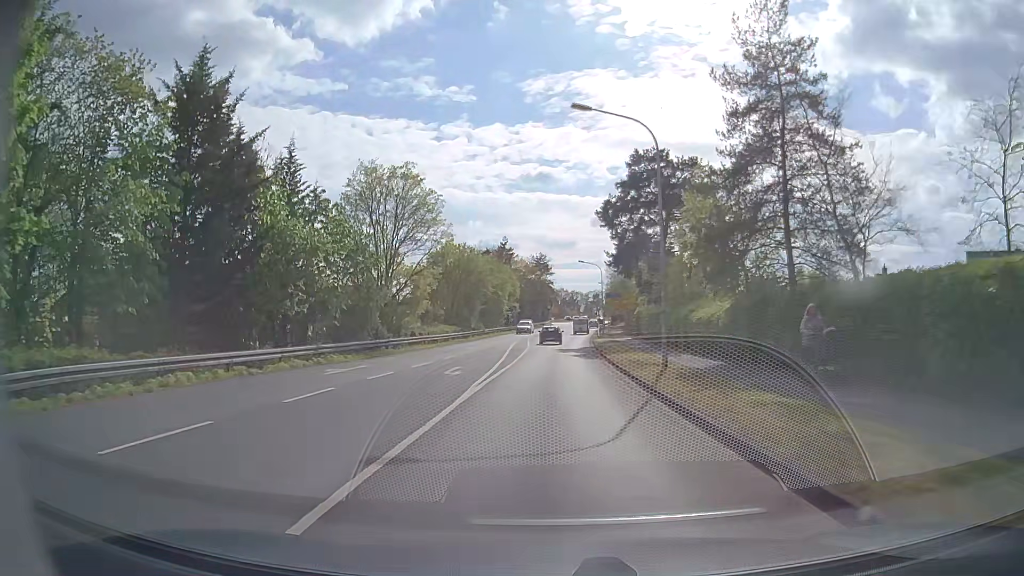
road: unclassified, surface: asphalt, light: Day
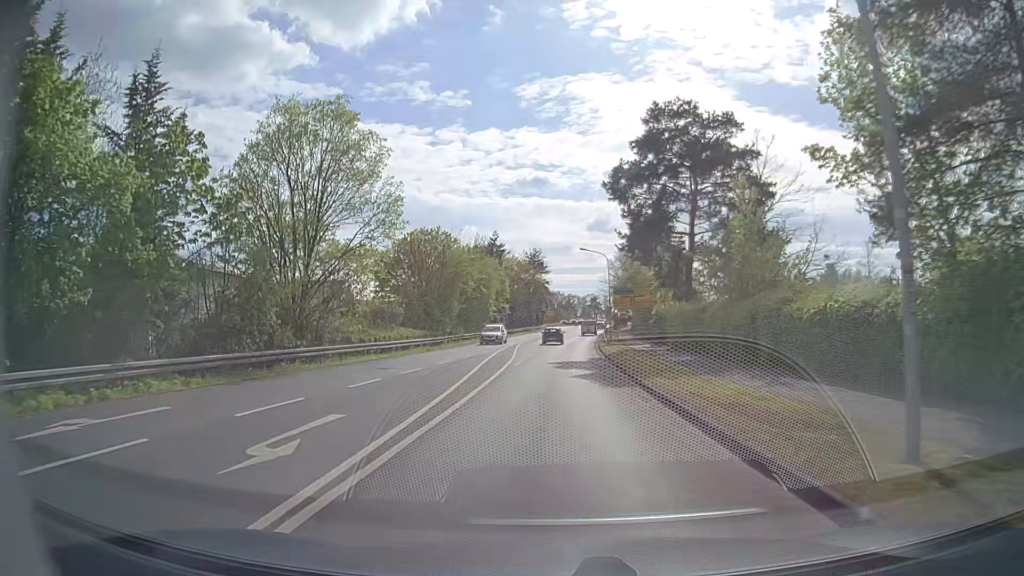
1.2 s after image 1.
(0.0, +13.8) m; +1°
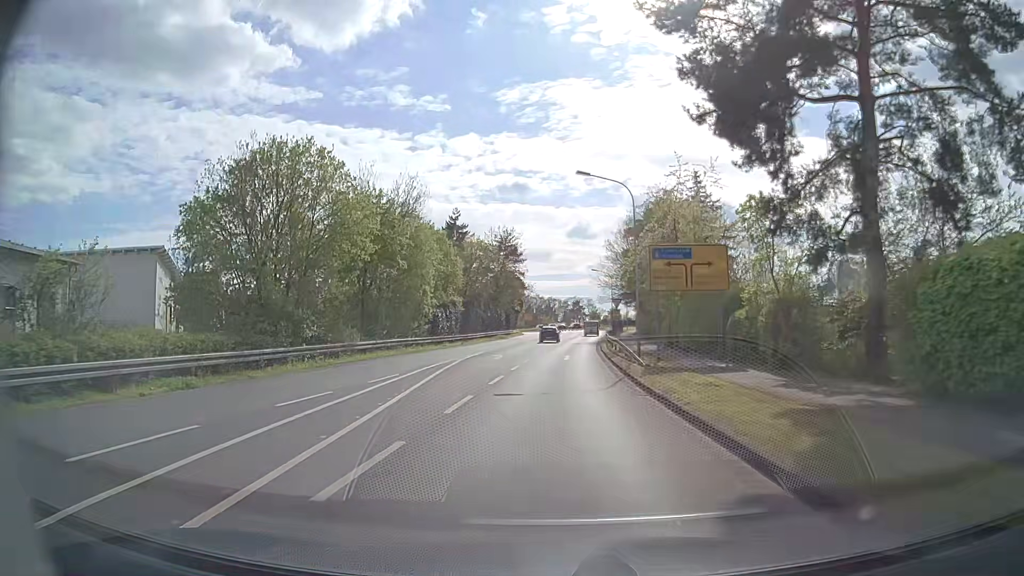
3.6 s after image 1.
(+0.2, +28.3) m; +2°
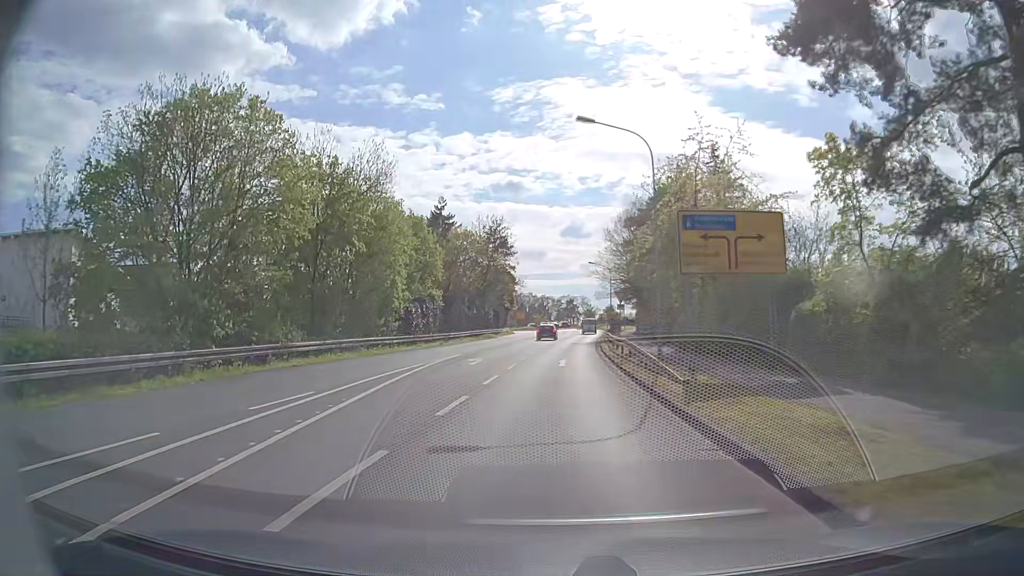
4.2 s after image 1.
(0.0, +7.2) m; 0°
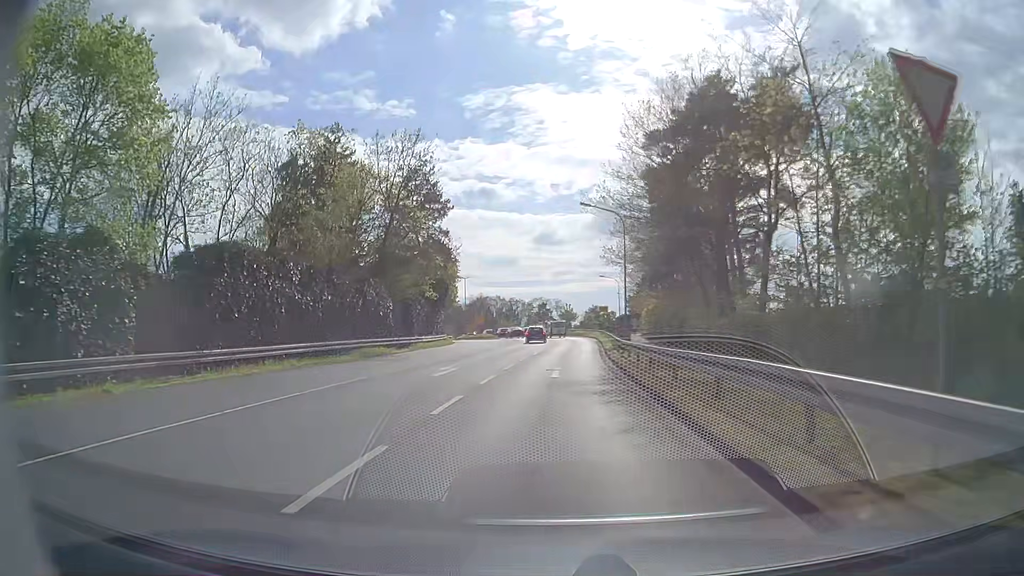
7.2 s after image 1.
(+0.8, +35.8) m; +2°
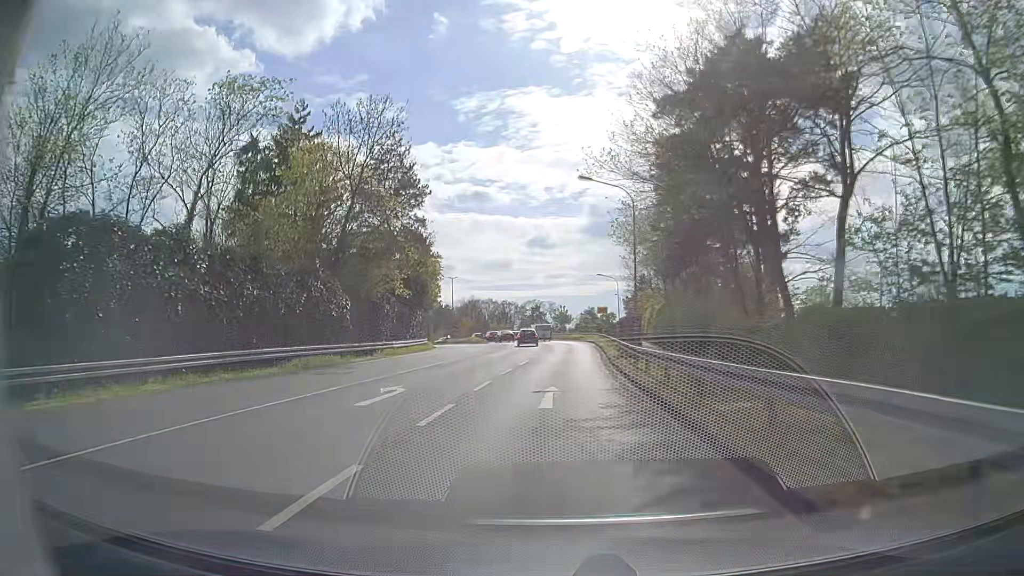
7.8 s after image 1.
(+0.1, +6.9) m; +1°
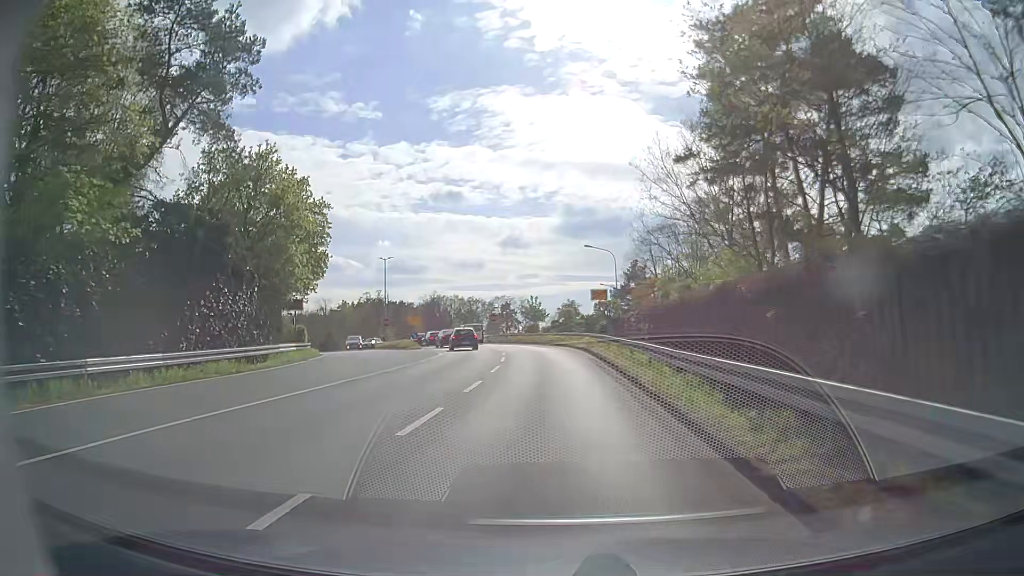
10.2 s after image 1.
(+0.4, +25.8) m; +2°
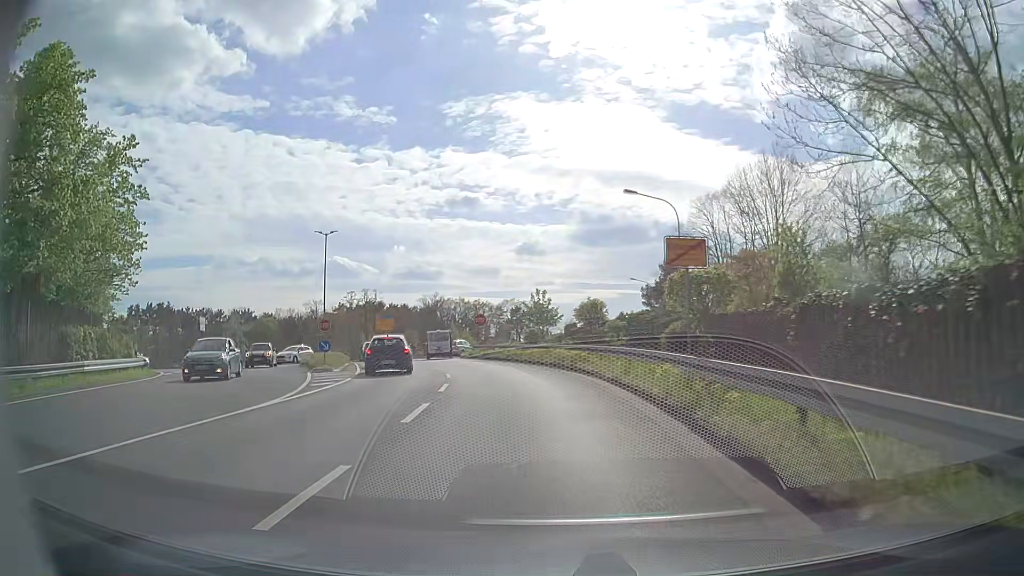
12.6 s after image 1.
(+0.1, +22.9) m; -1°
(0, +10) (-2, +20) (-4, +30) (-6, +39) (-9, +49) (-8, +59) (-4, +68) (+1, +77) (+5, +86) (+8, +95) m
